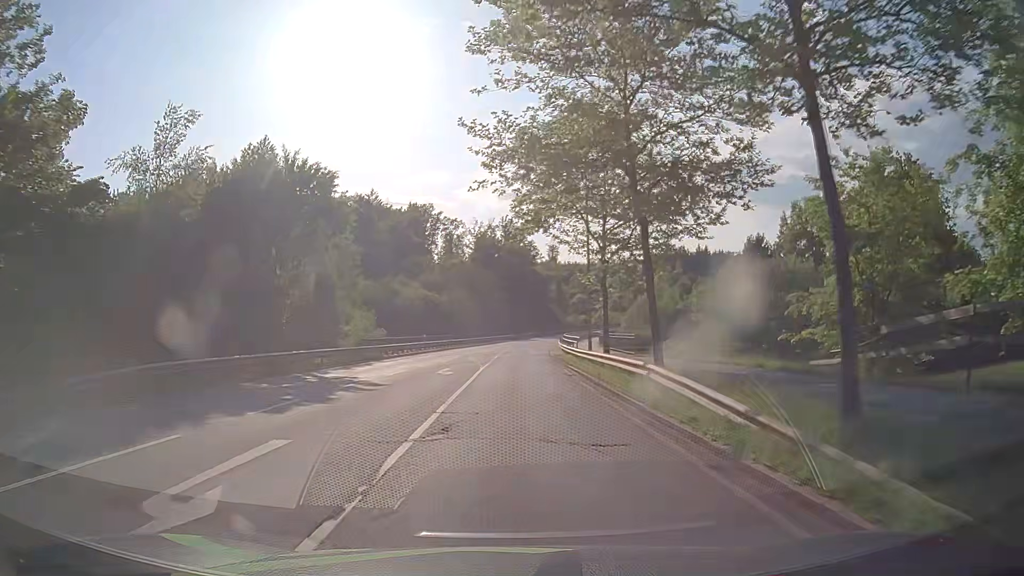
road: secondary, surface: asphalt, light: Day
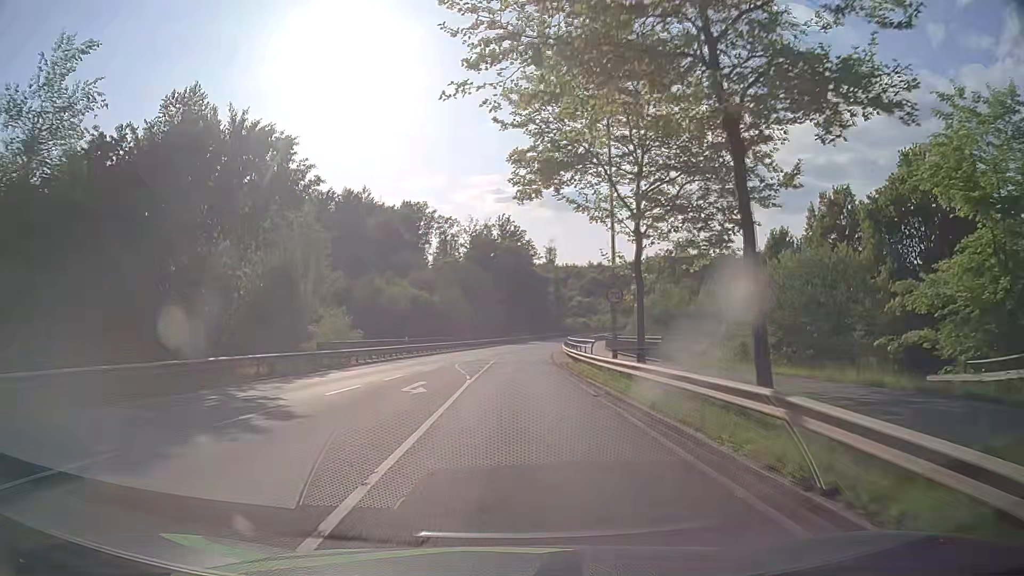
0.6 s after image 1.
(0.0, +7.6) m; 0°
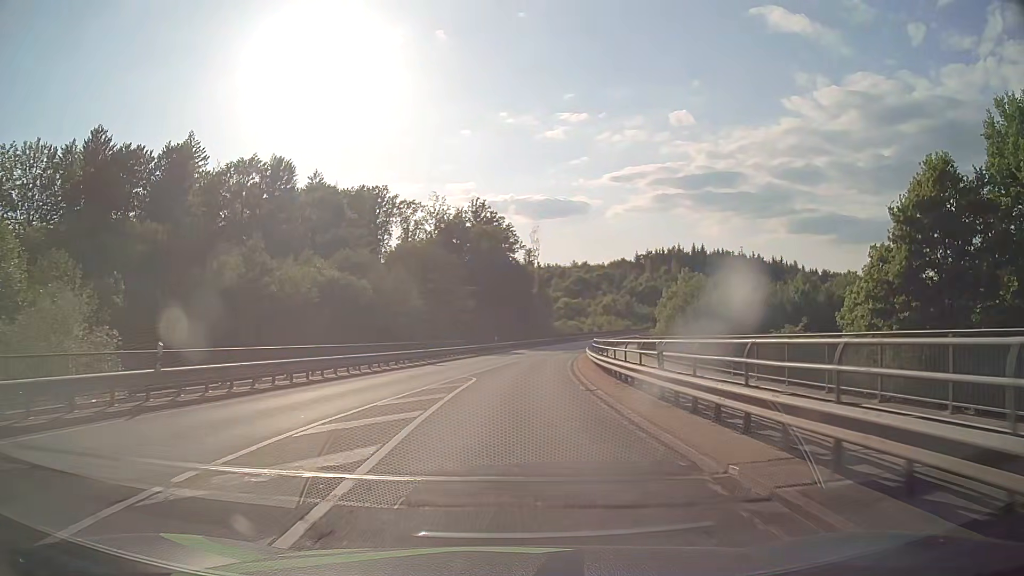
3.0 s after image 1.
(+0.5, +30.5) m; +2°
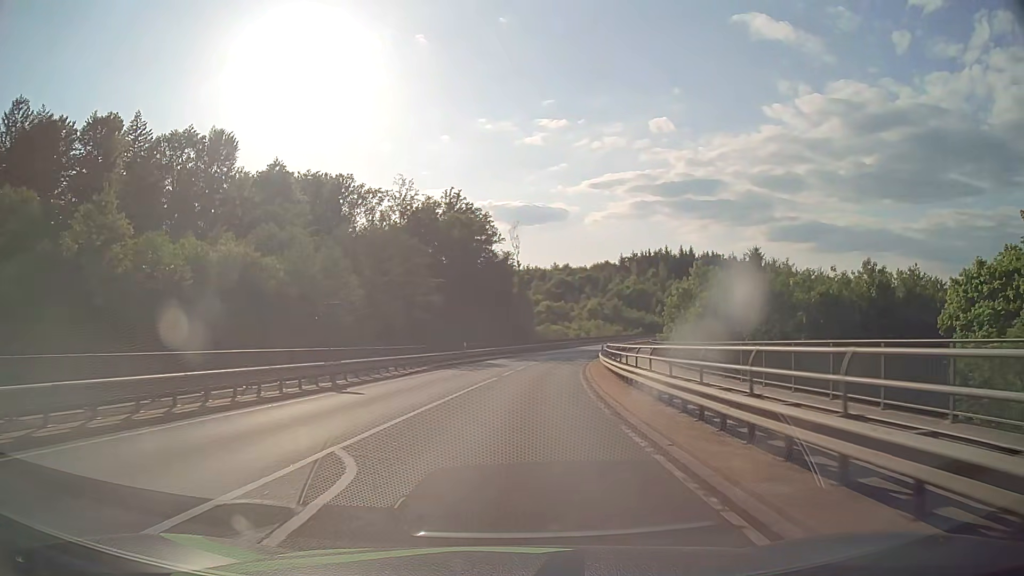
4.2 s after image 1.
(+0.1, +16.6) m; +1°
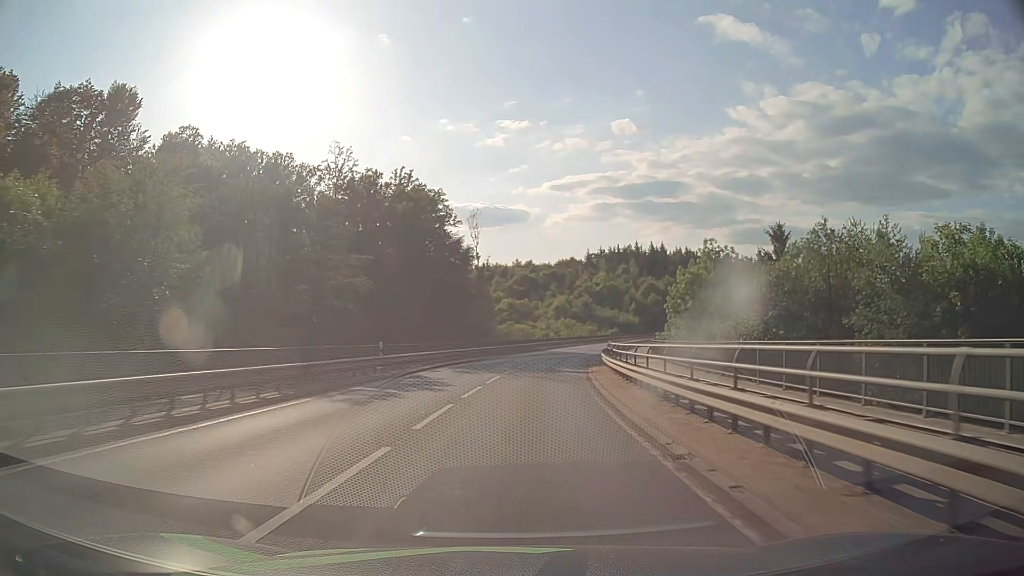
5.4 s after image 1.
(+0.6, +18.2) m; +4°
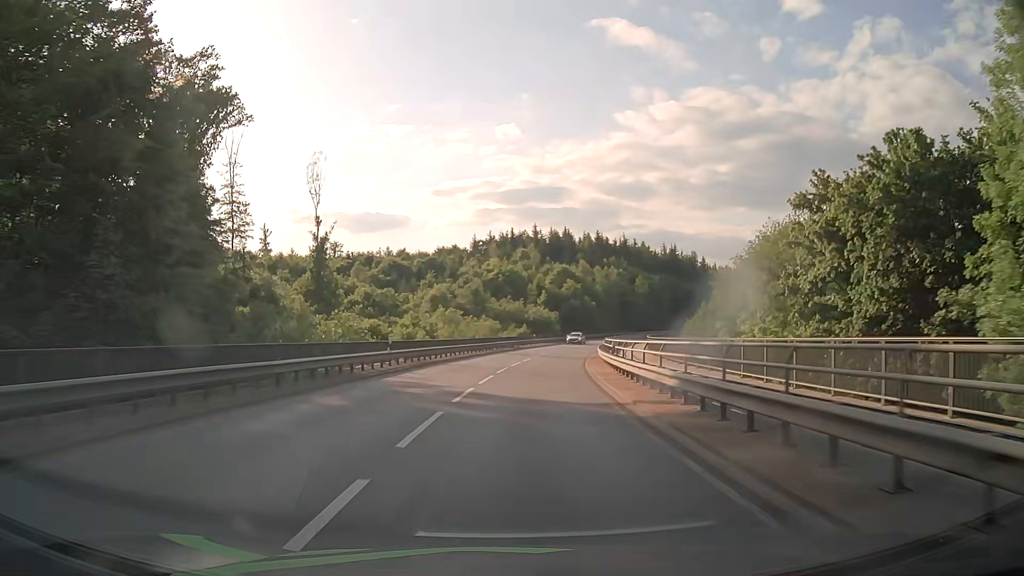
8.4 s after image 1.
(+4.1, +50.1) m; +10°
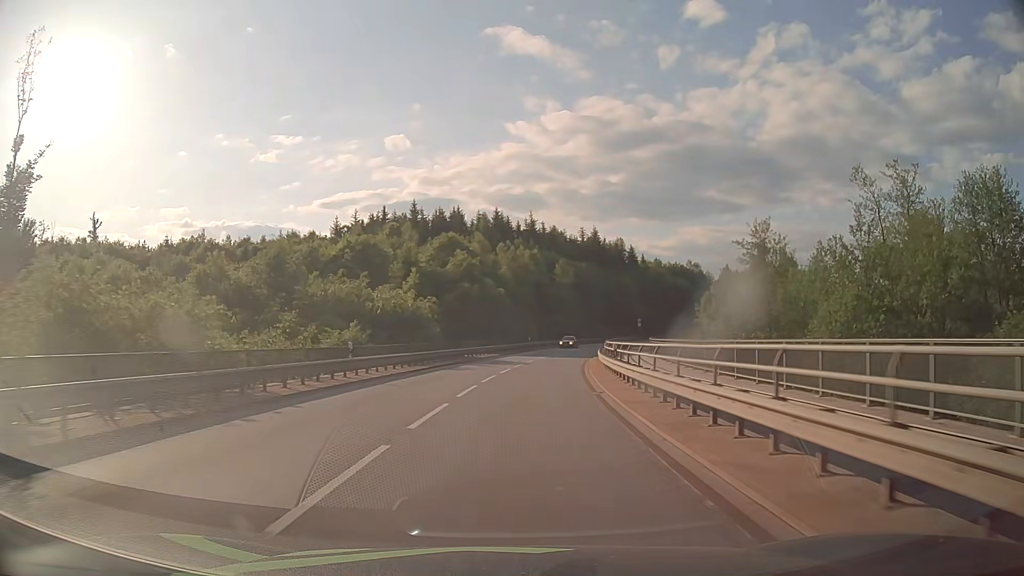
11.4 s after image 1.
(+4.5, +51.6) m; +9°
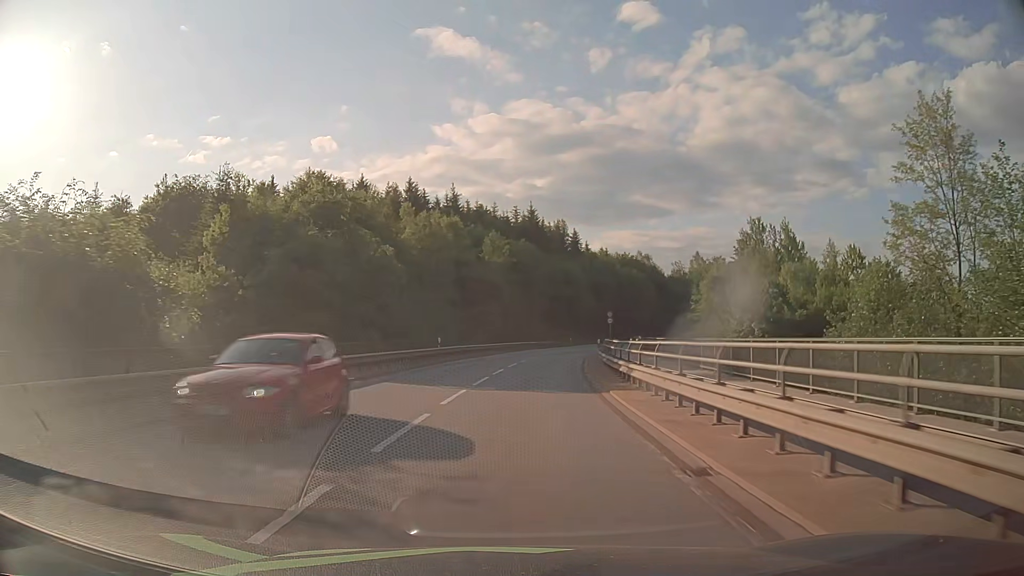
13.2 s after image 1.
(+1.7, +32.4) m; +6°
